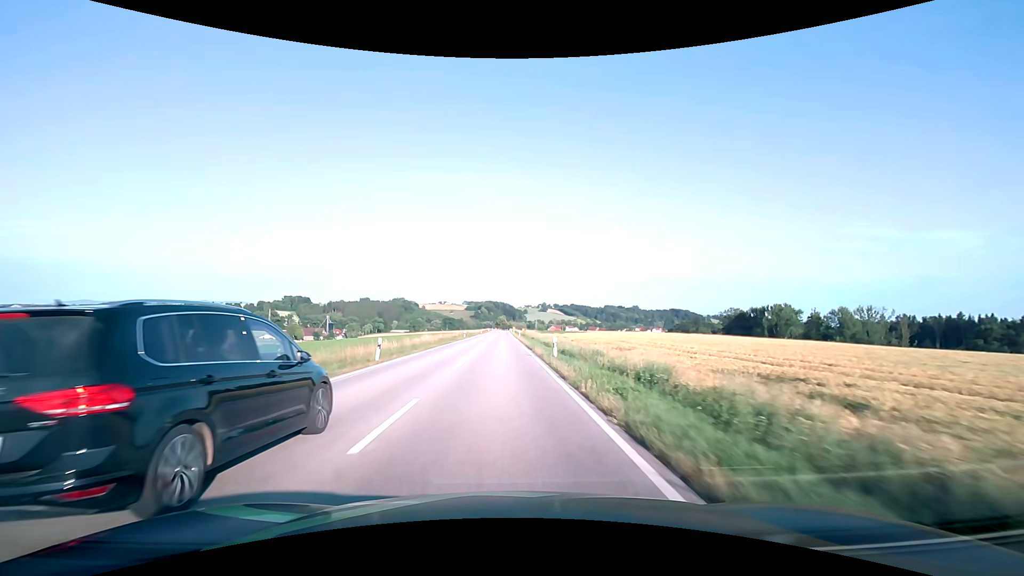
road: secondary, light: Day
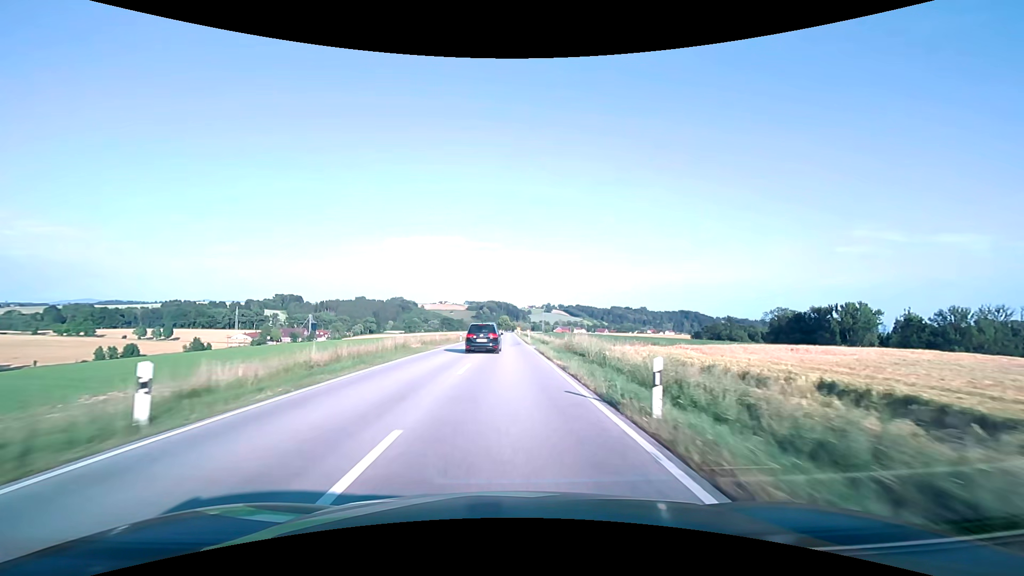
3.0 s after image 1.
(-0.5, +62.8) m; 0°
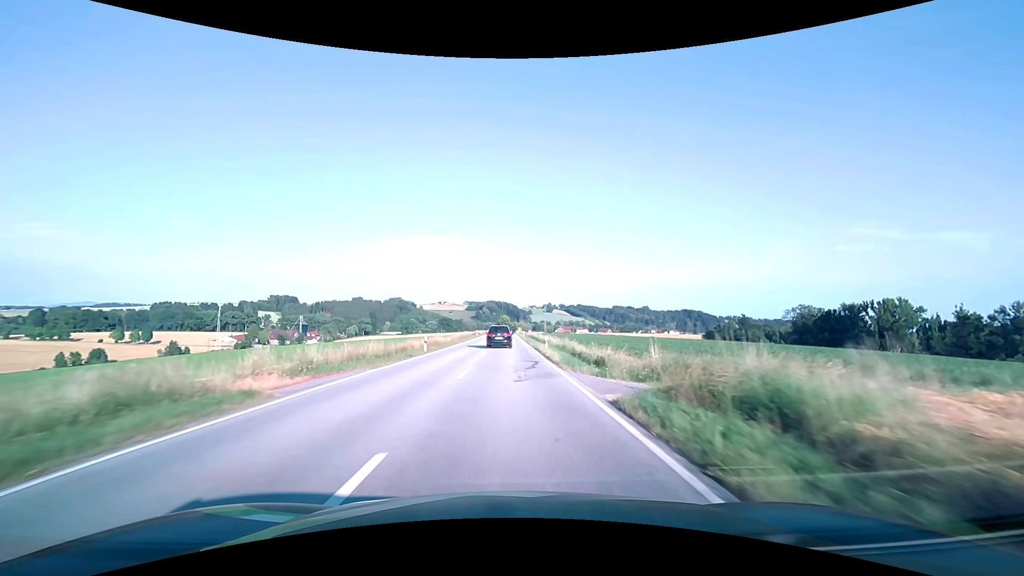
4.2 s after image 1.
(0.0, +25.1) m; 0°
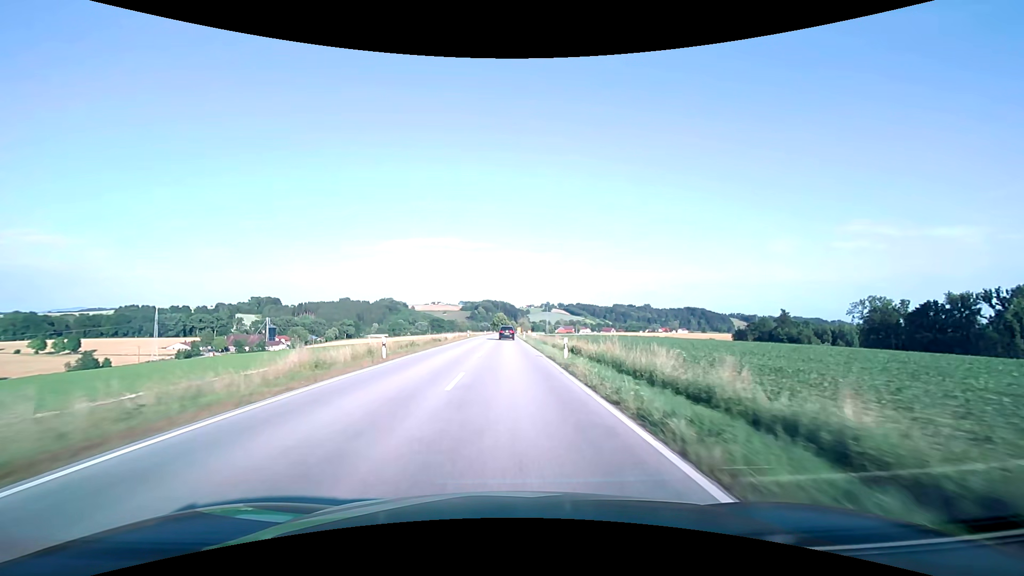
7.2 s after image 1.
(+0.2, +62.6) m; 0°
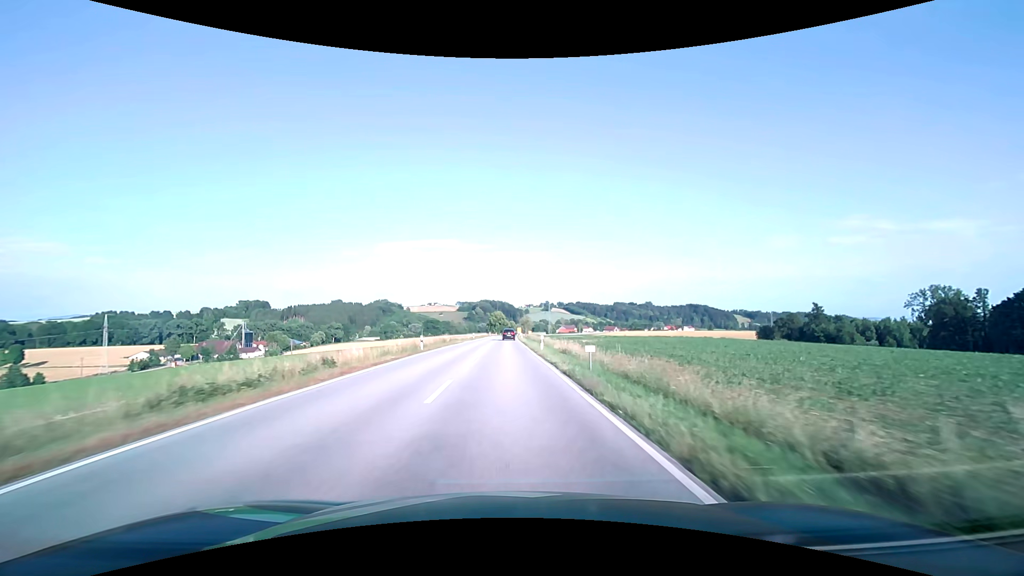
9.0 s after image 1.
(0.0, +37.5) m; 0°
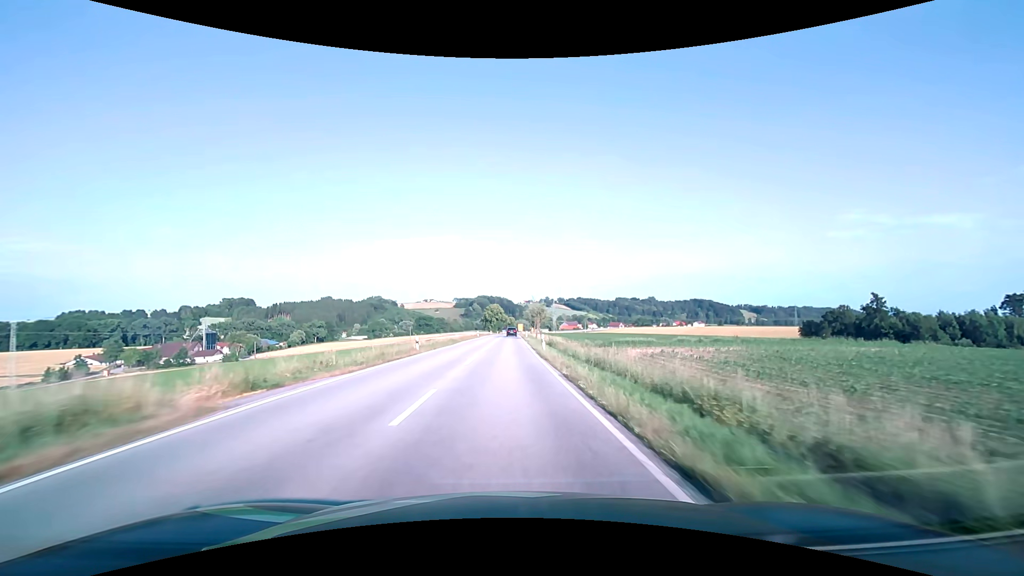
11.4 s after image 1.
(+0.1, +50.0) m; 0°
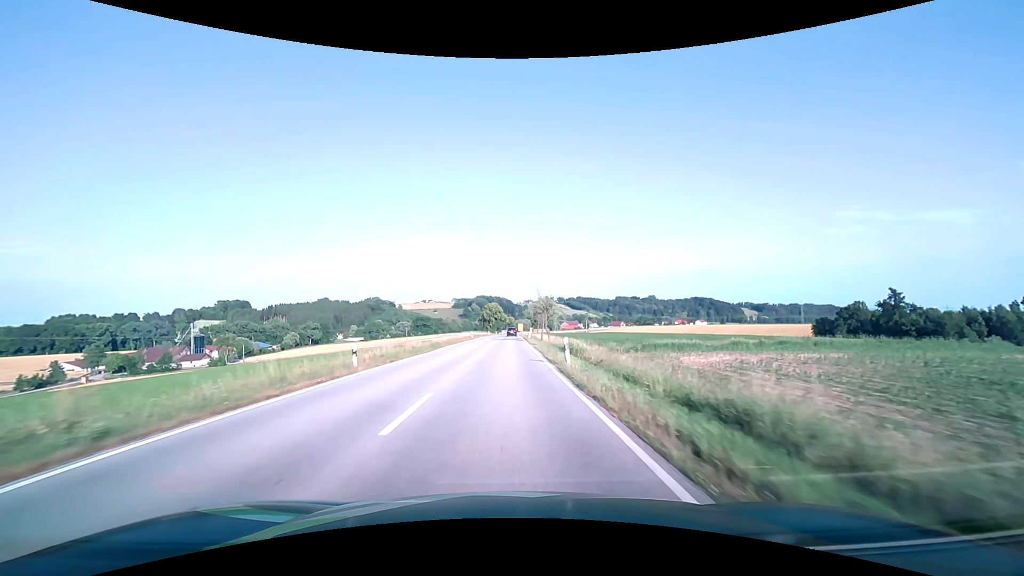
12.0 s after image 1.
(0.0, +12.5) m; 0°
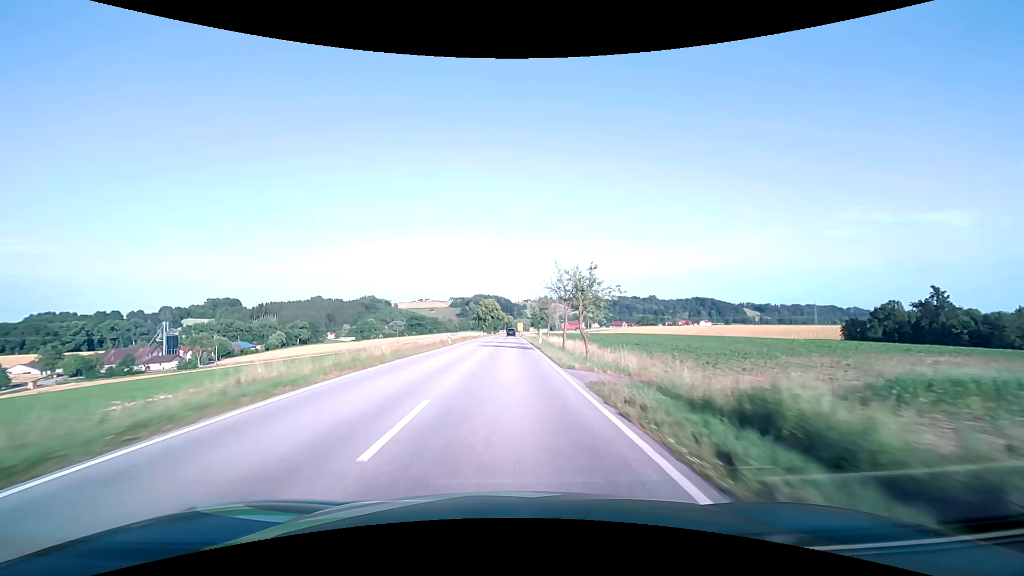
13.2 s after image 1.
(0.0, +25.1) m; 0°
(0, +10) (0, +20) (0, +30) (0, +40) (0, +50) (0, +60) (+1, +70) (+1, +80) (+1, +90) (+1, +100) m
